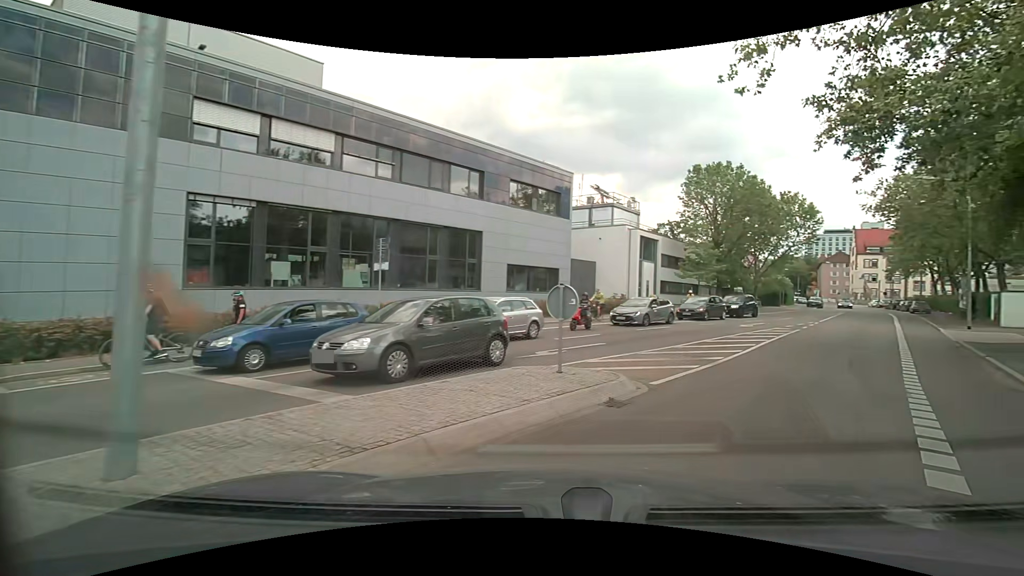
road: tertiary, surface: asphalt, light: Day
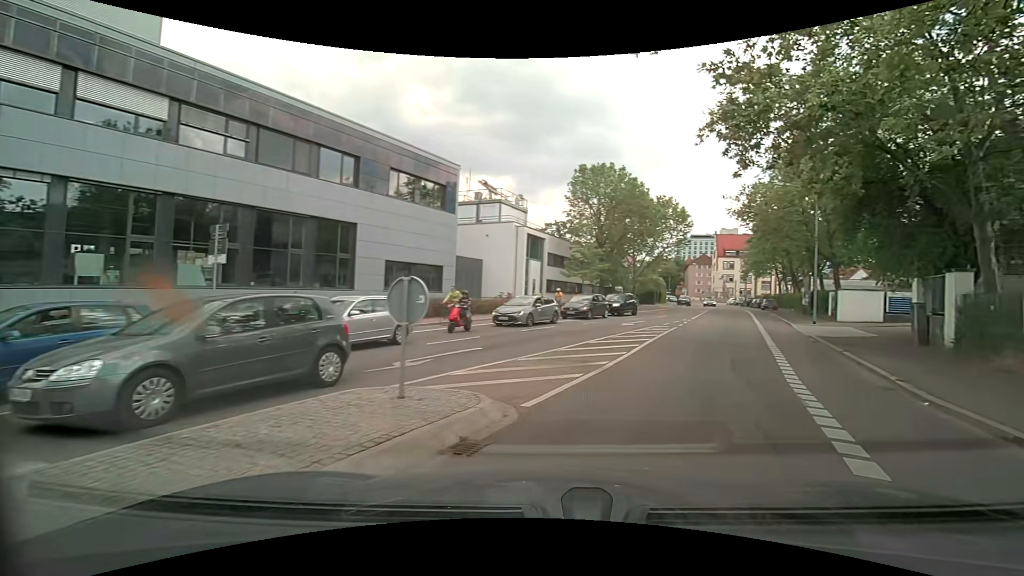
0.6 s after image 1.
(+0.2, +2.3) m; +13°
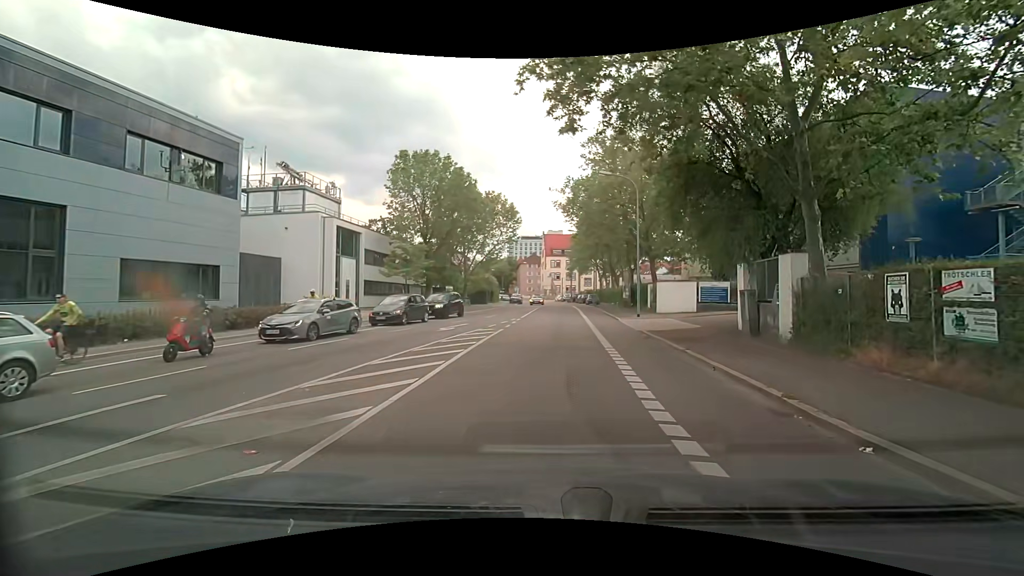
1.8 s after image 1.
(+1.0, +5.1) m; +16°
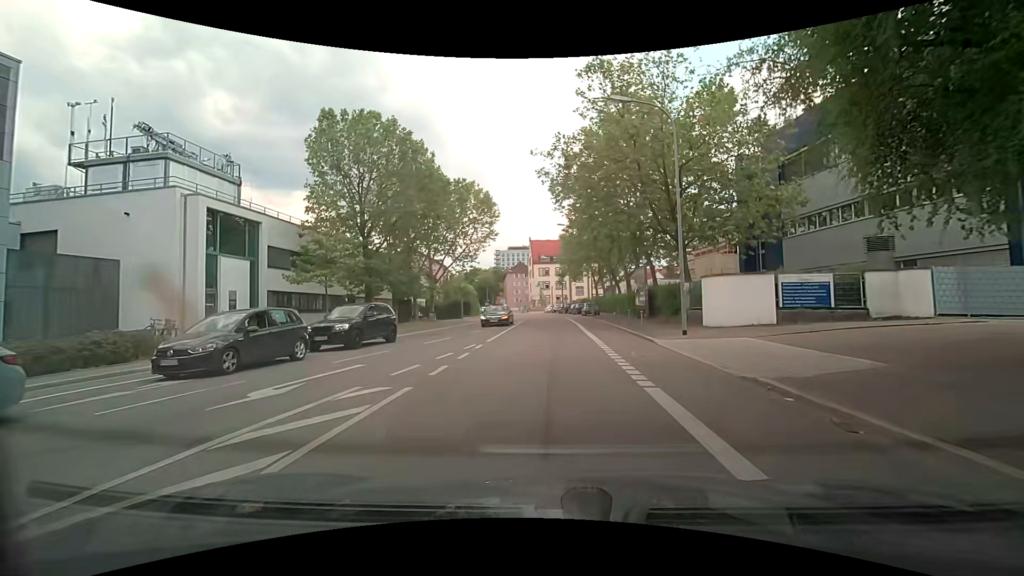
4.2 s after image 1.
(+0.3, +13.0) m; +1°
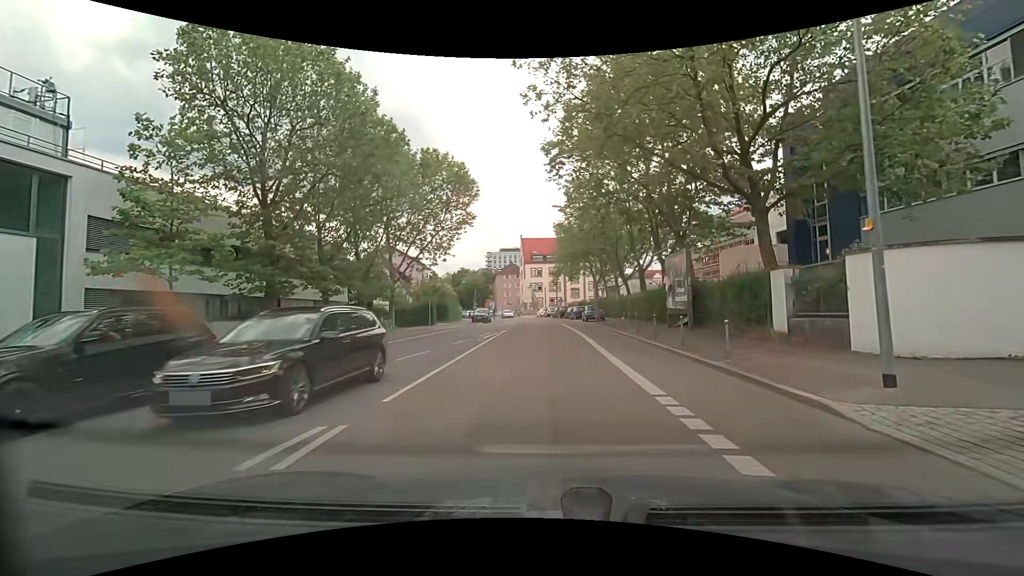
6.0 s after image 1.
(+0.2, +11.4) m; +2°
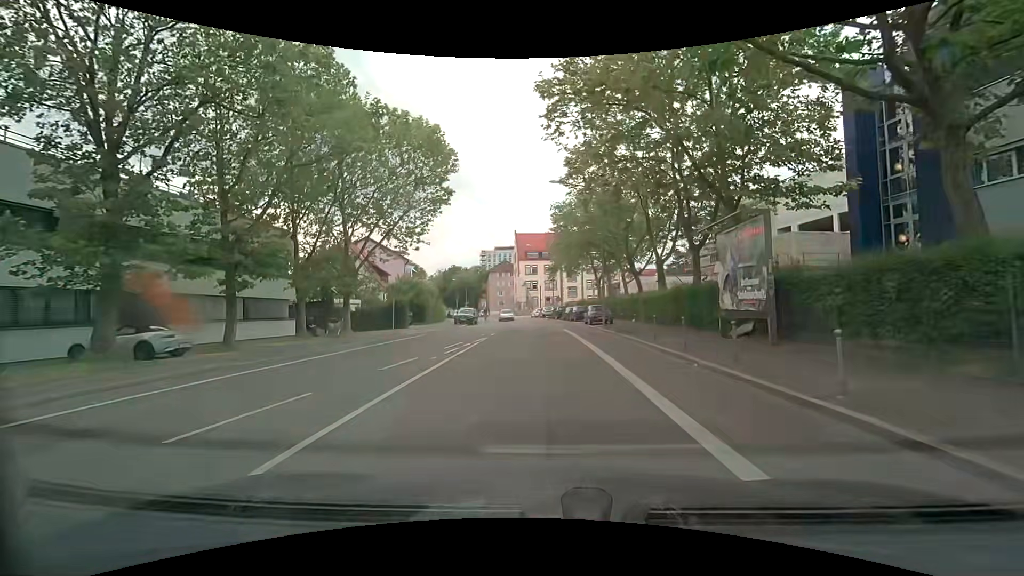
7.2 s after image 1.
(0.0, +8.2) m; 0°
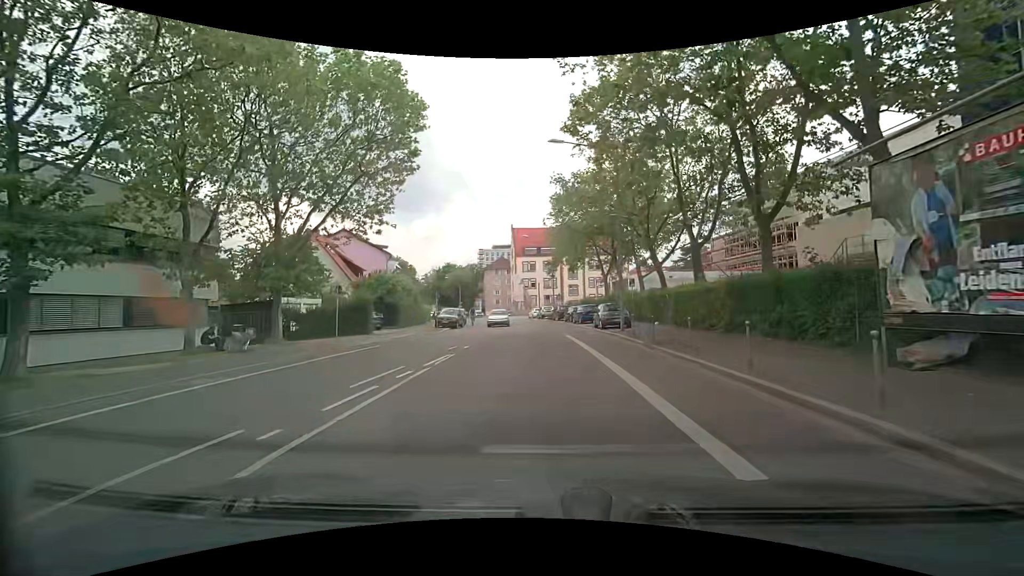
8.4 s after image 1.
(+0.1, +8.2) m; +1°
